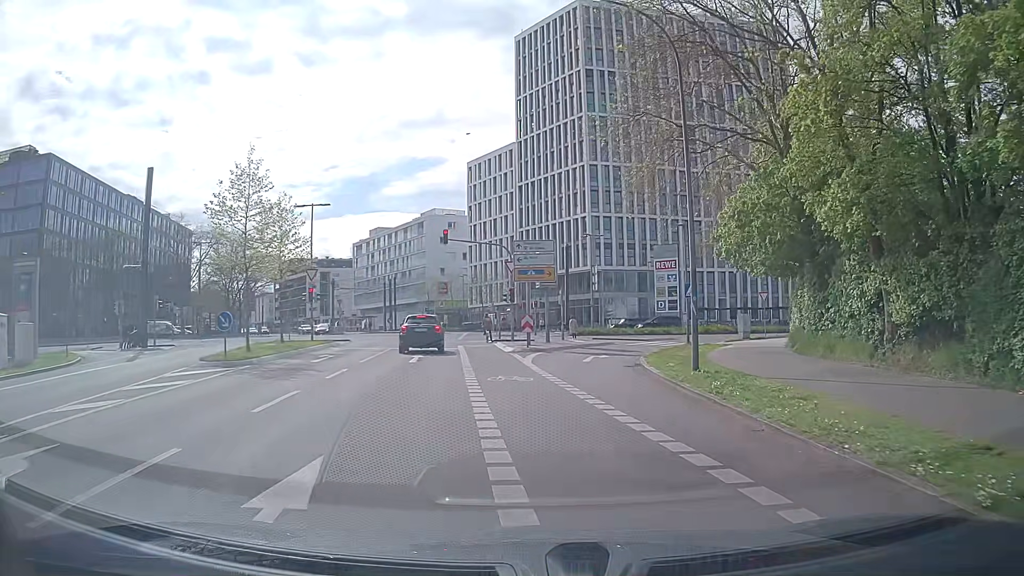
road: residential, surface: asphalt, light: Day
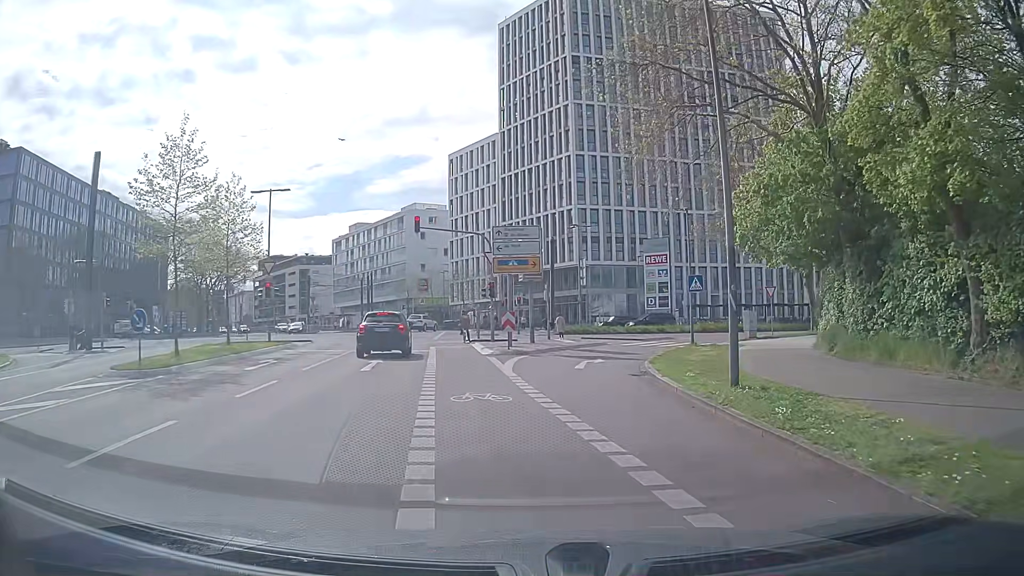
(0.0, +4.3) m; +3°
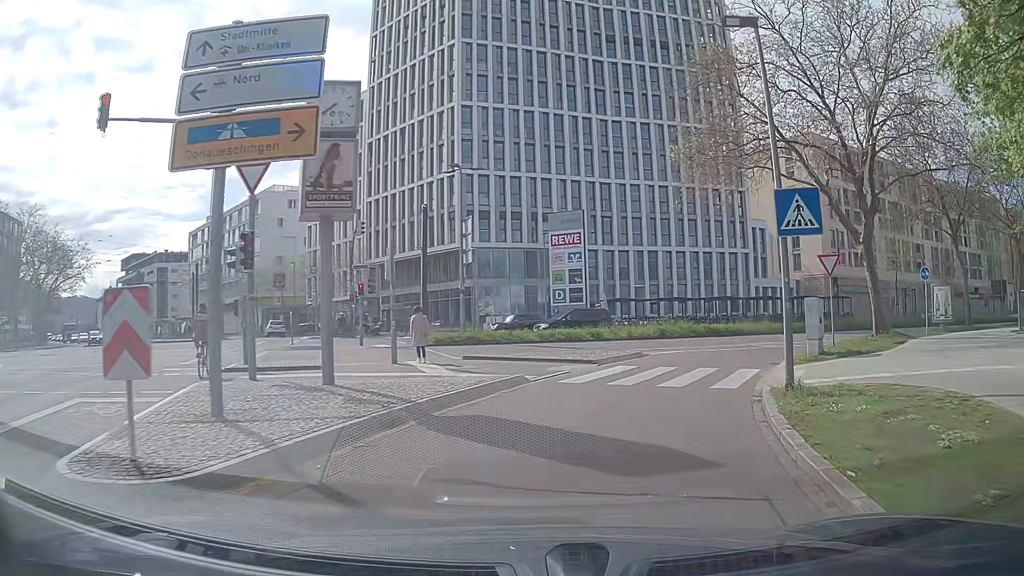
(+0.8, +20.3) m; +9°
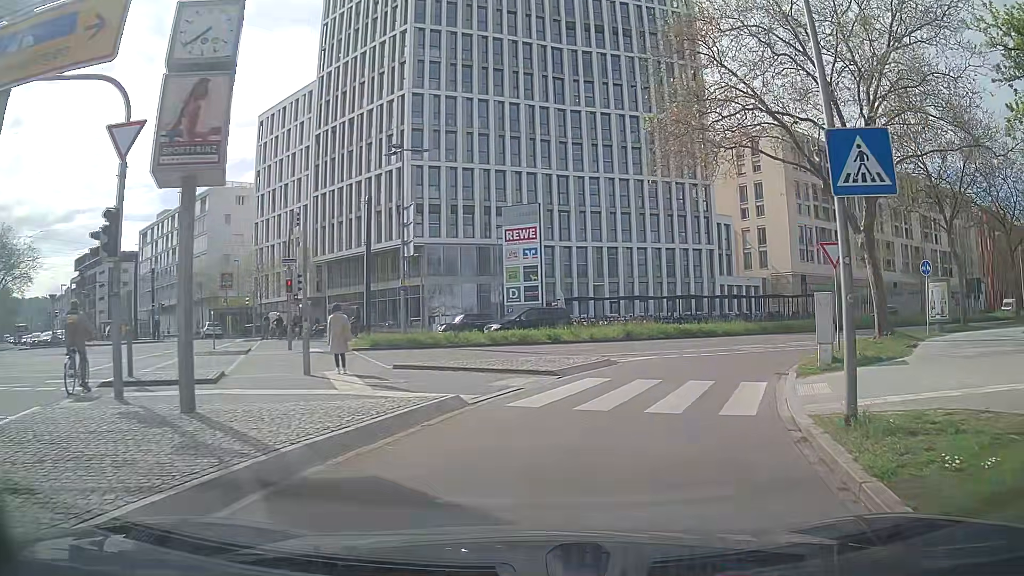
(0.0, +3.6) m; +3°
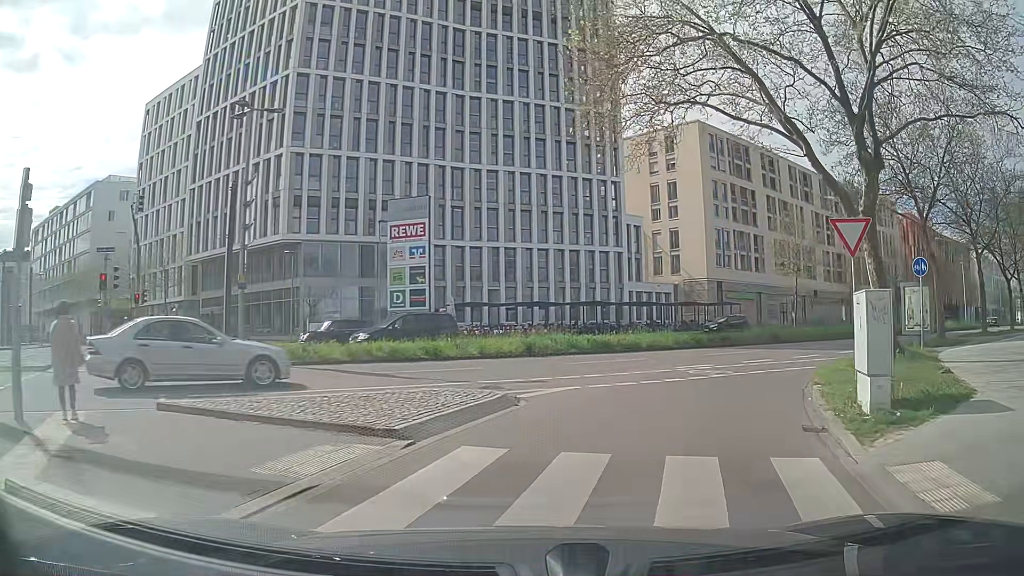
(+0.6, +6.5) m; +11°
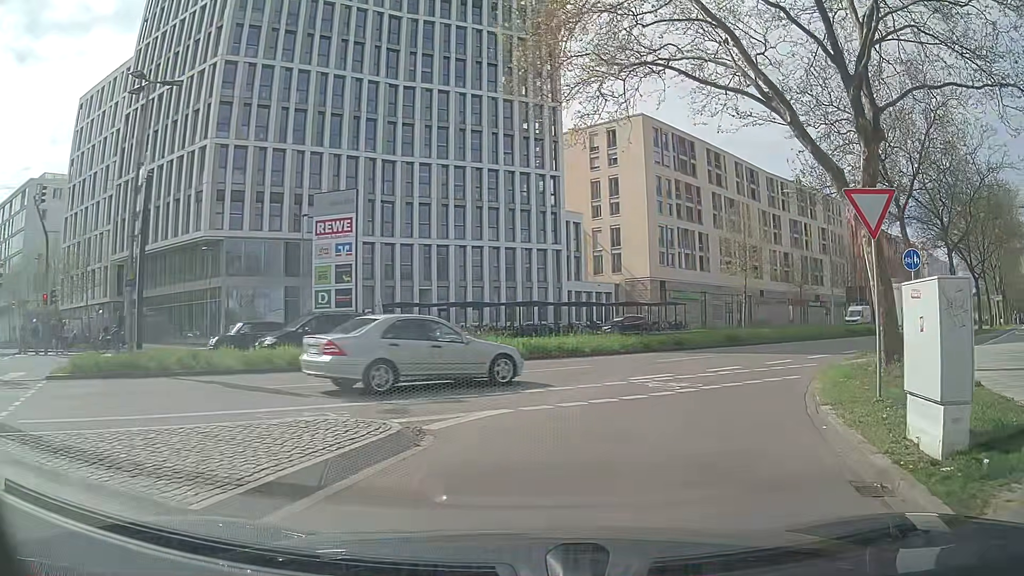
(0.0, +3.2) m; +4°
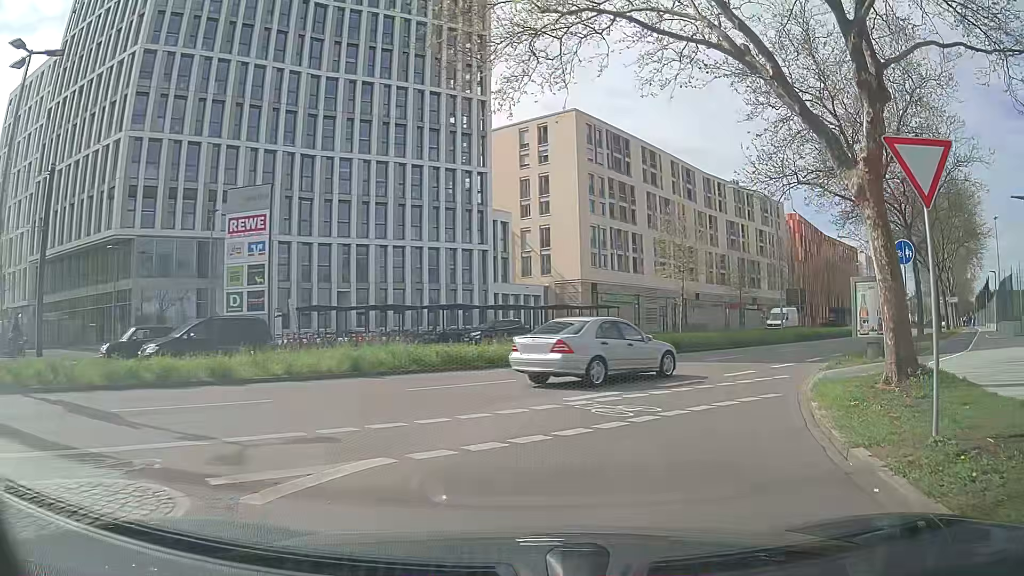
(+0.2, +3.3) m; +5°
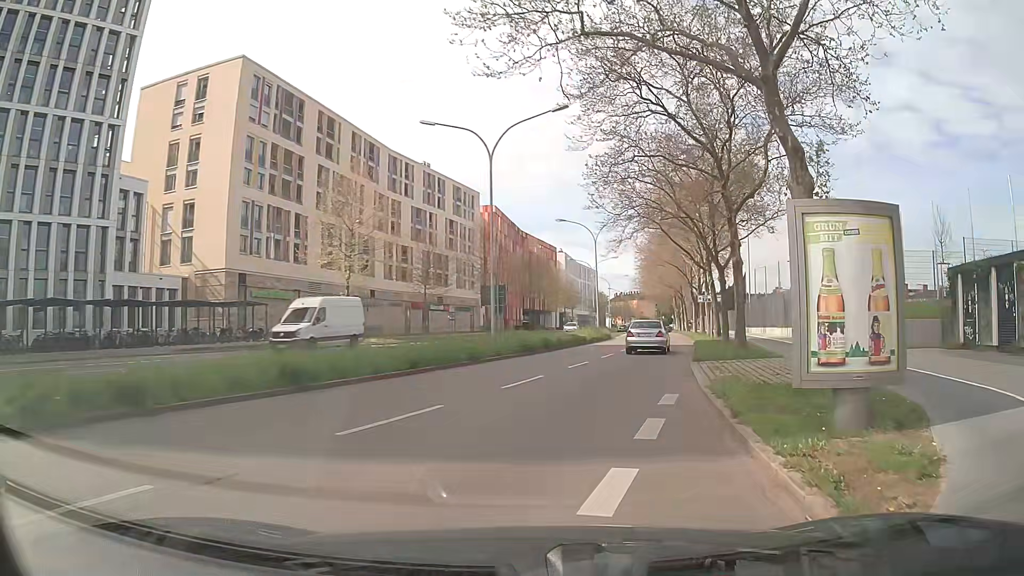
(+3.7, +14.7) m; +26°
(+1, +10) (+3, +20) (+6, +29) (+8, +39) (+10, +49) (+13, +59) (+15, +68) (+17, +78) (+19, +88) (+20, +98) m
